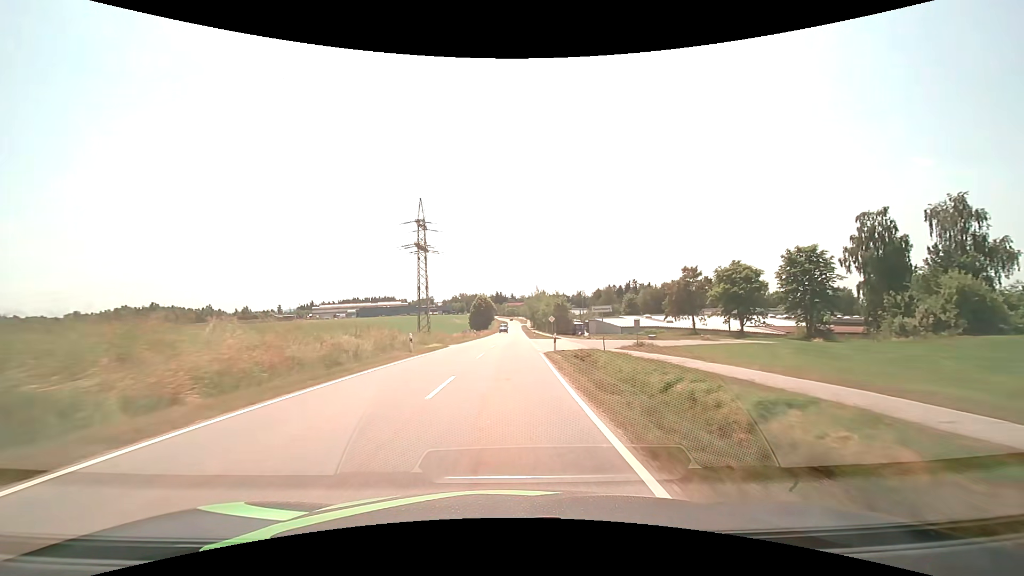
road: tertiary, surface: asphalt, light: Day
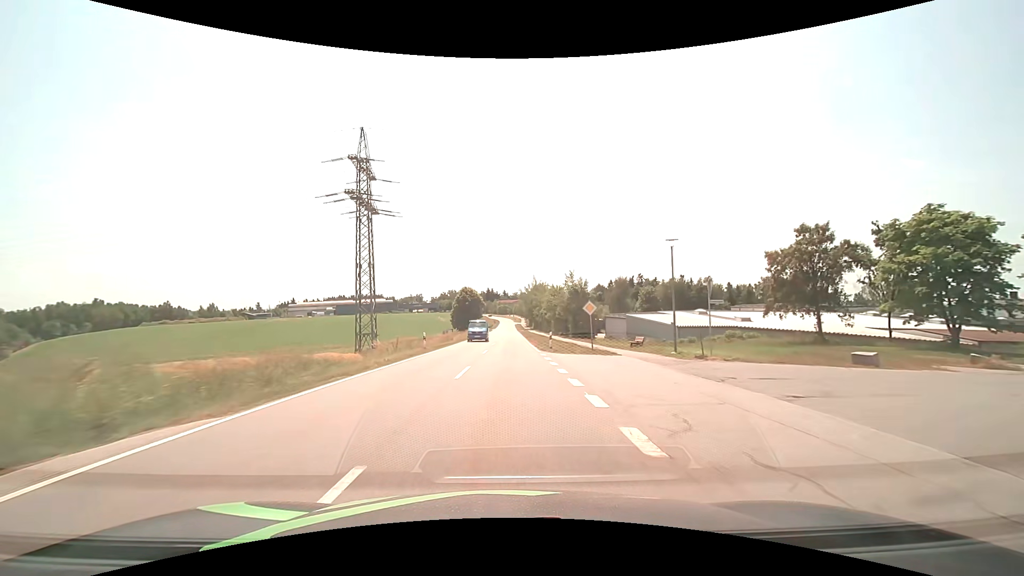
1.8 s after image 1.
(+0.4, +32.7) m; +1°
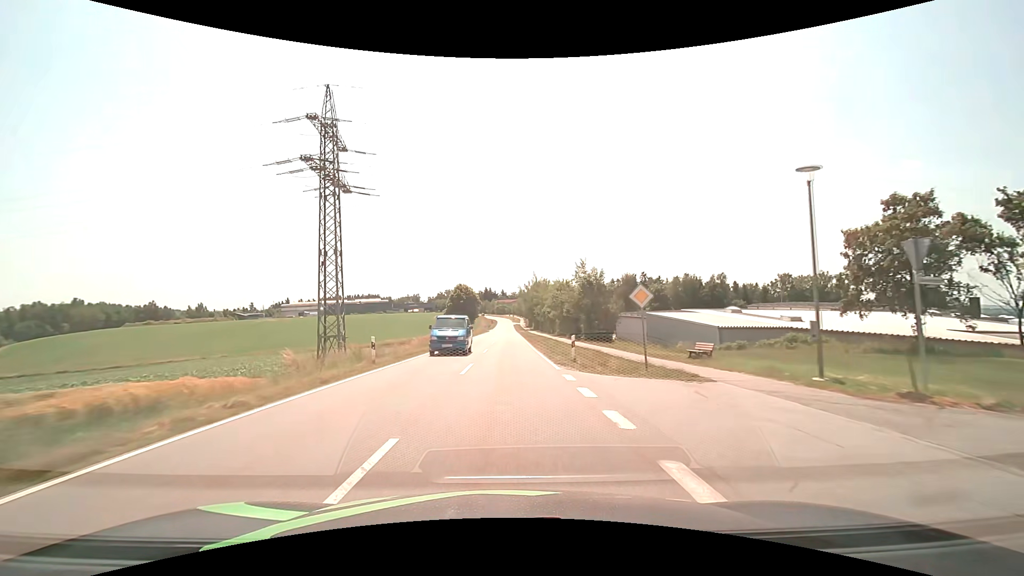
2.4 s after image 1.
(0.0, +10.9) m; 0°
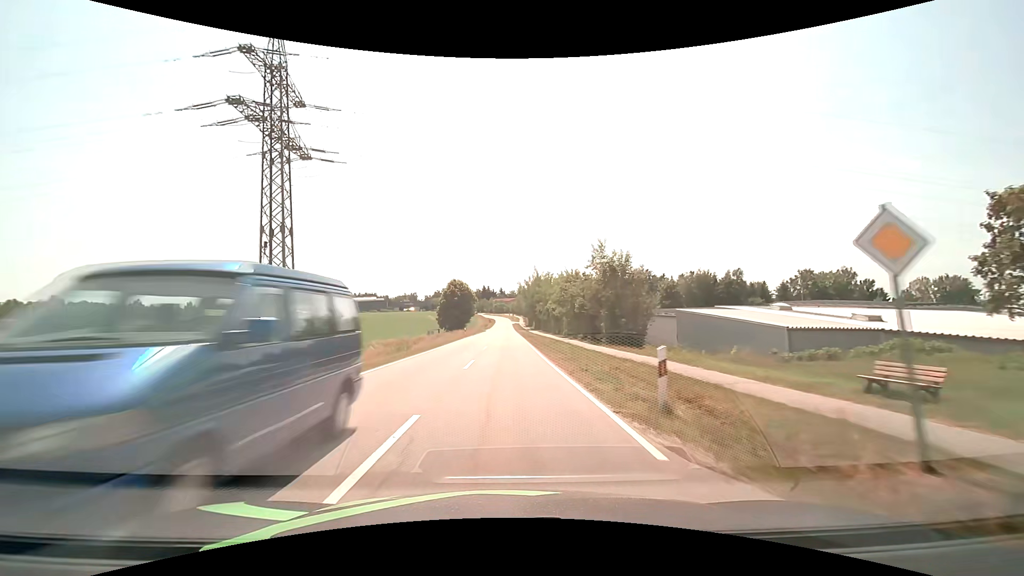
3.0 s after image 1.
(0.0, +10.9) m; 0°
